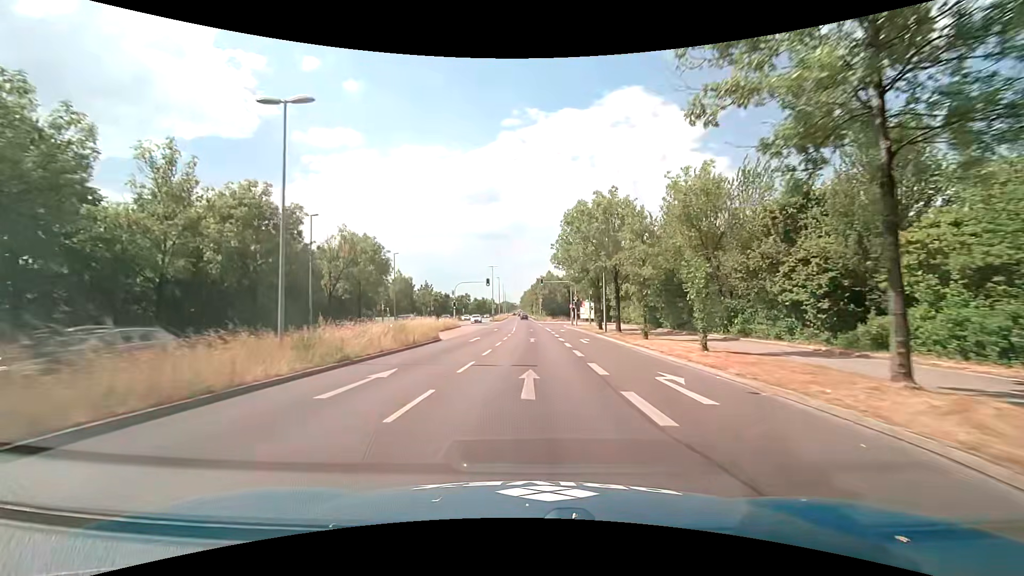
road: primary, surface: asphalt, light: Day
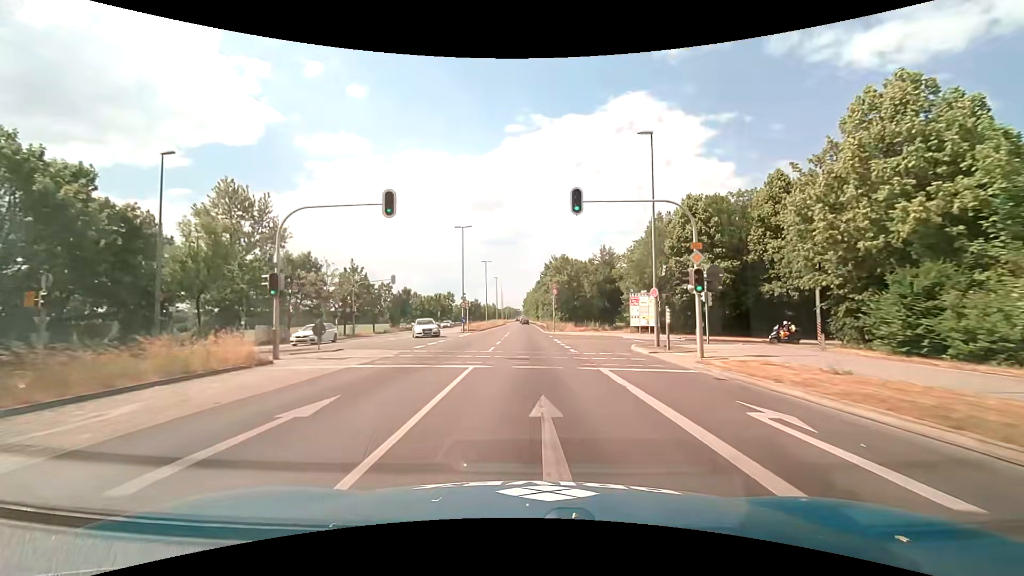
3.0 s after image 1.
(+0.4, +44.8) m; 0°
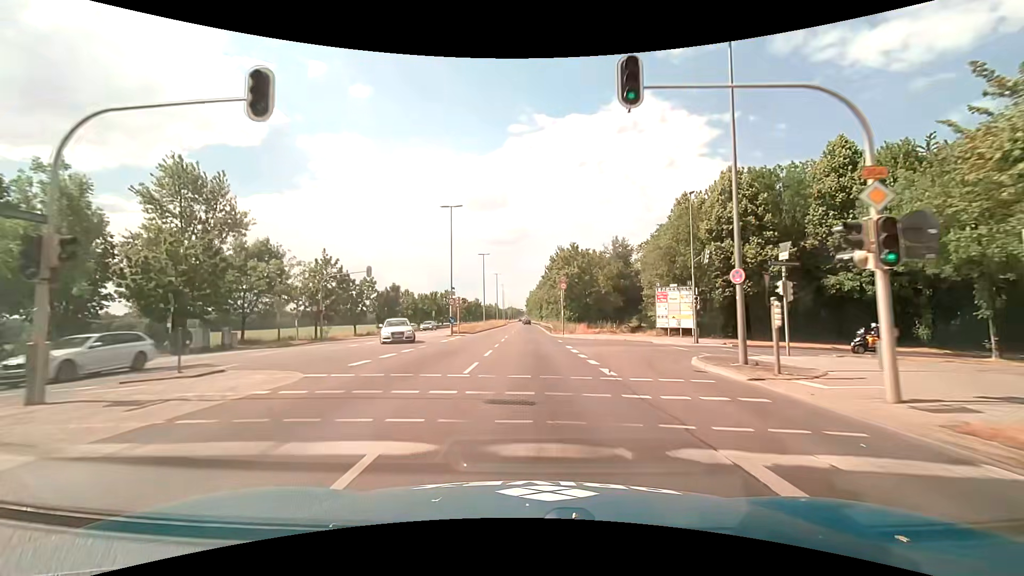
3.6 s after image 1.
(0.0, +9.0) m; 0°
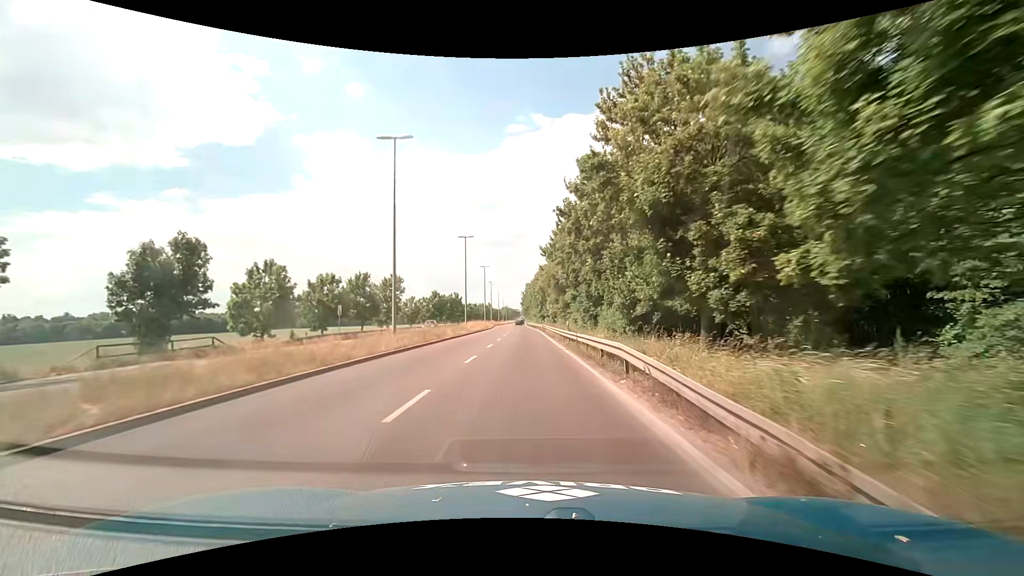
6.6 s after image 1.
(0.0, +45.4) m; 0°
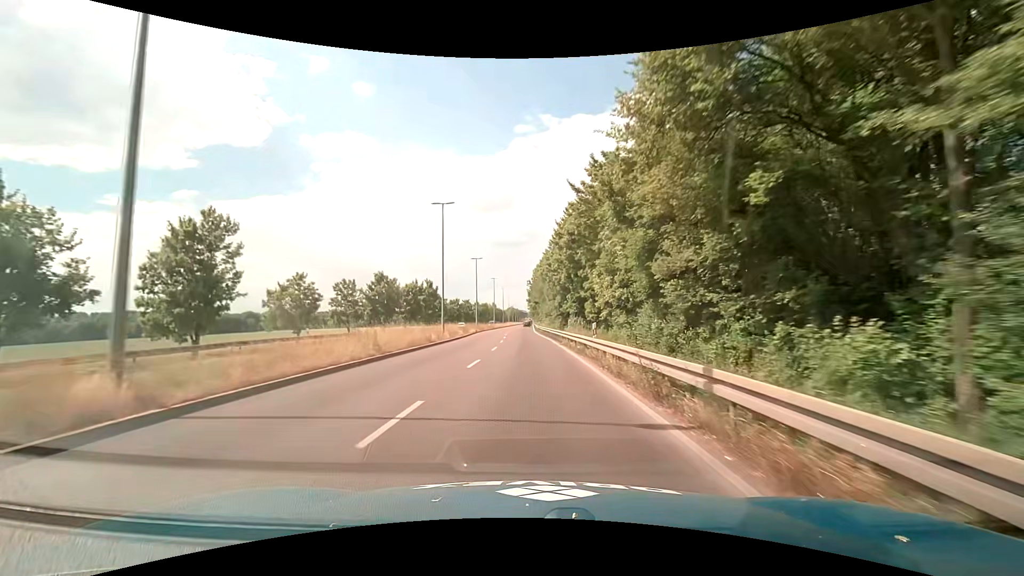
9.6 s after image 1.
(-0.6, +46.4) m; -1°
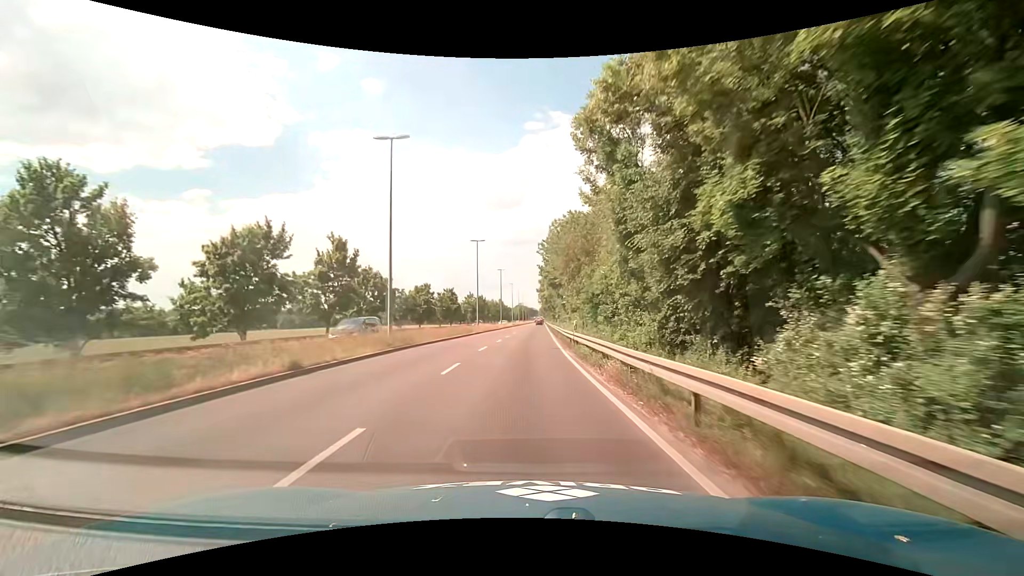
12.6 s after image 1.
(-0.7, +47.5) m; -1°
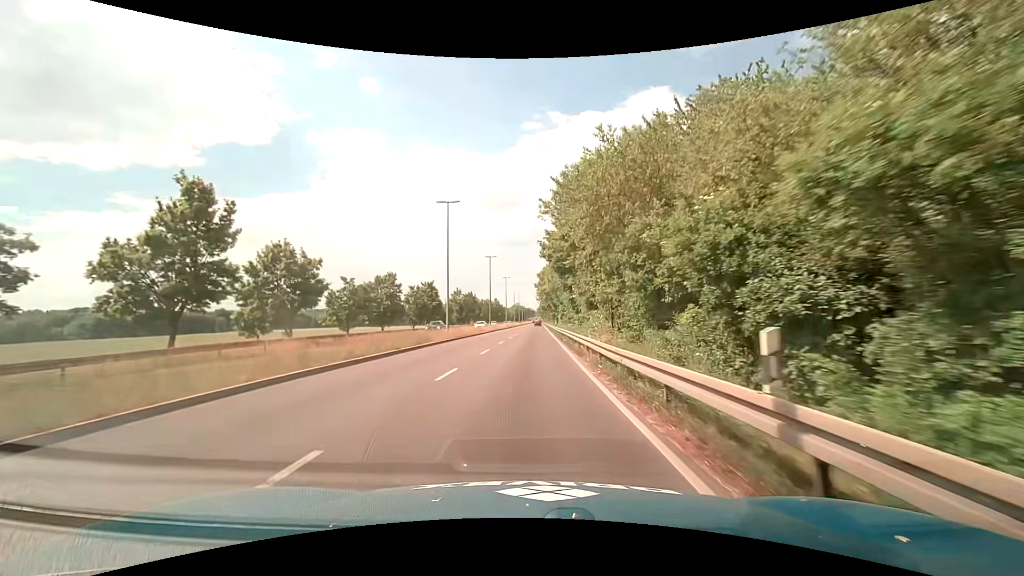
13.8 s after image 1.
(-0.1, +19.0) m; 0°
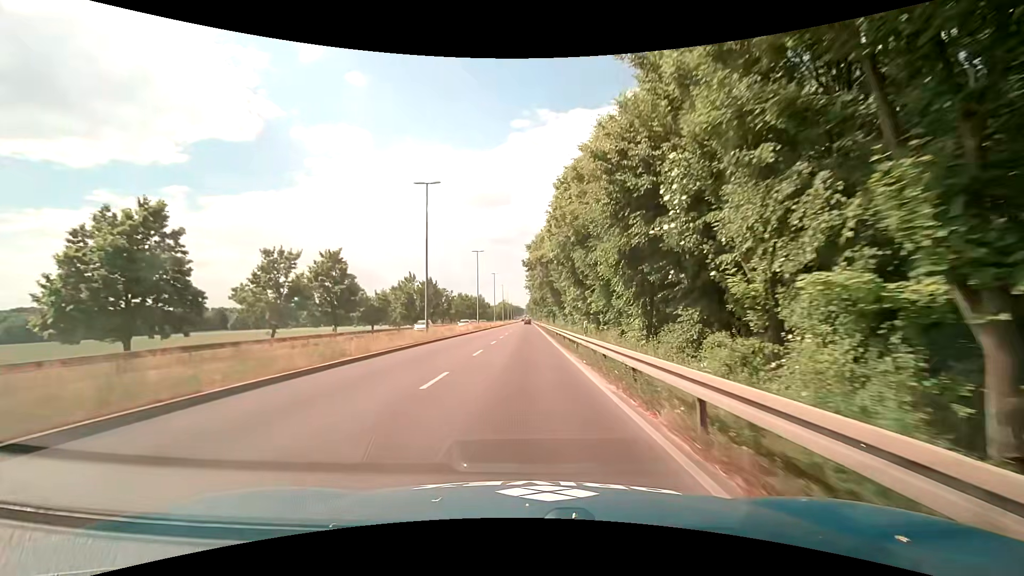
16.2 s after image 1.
(+0.3, +37.6) m; +1°
(0, +10) (0, +20) (0, +30) (0, +40) (-1, +50) (-1, +60) (-1, +70) (-1, +80) (-1, +90) (-1, +100) m
